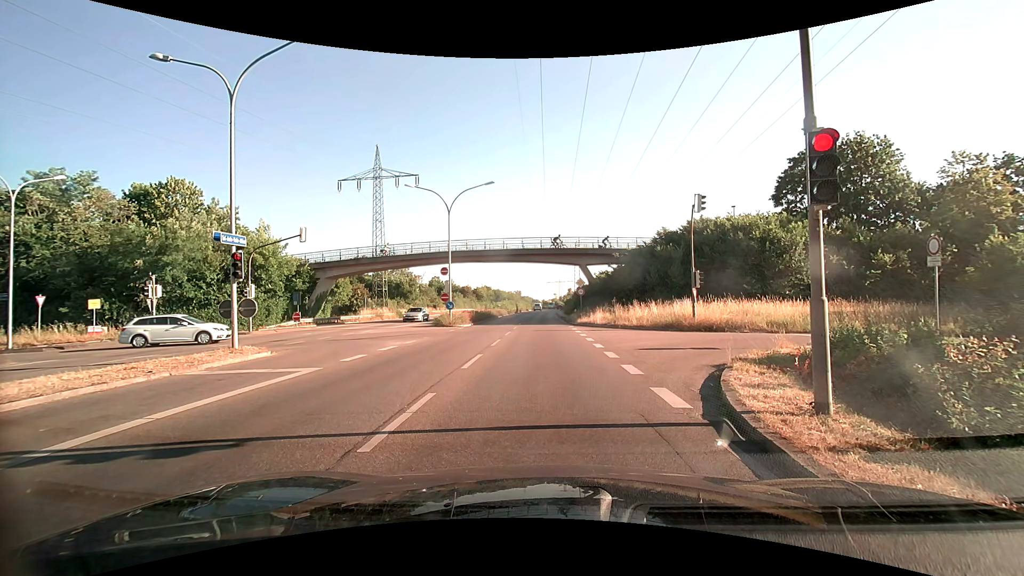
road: primary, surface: asphalt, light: Day
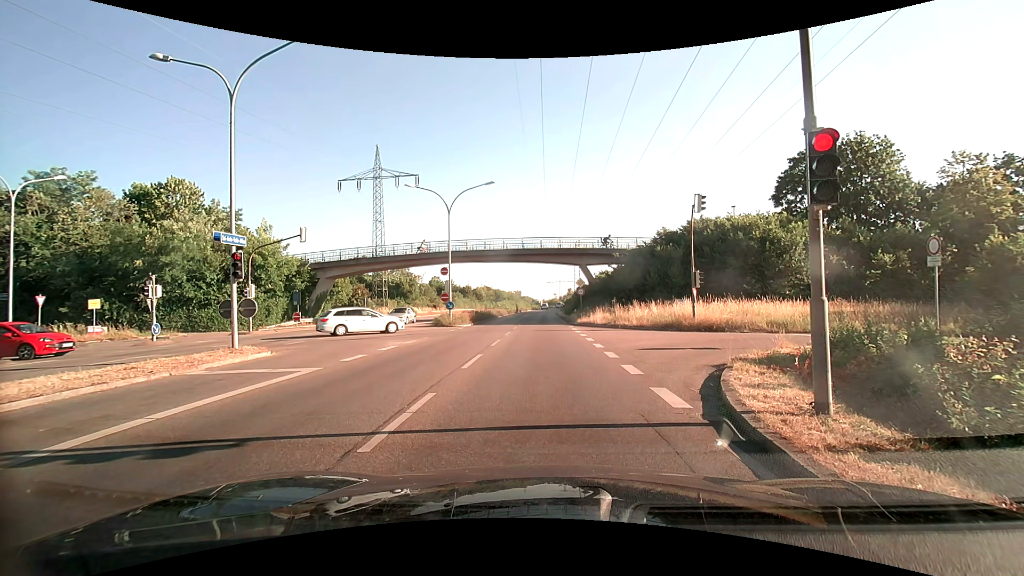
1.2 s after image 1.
(0.0, 0.0) m; 0°
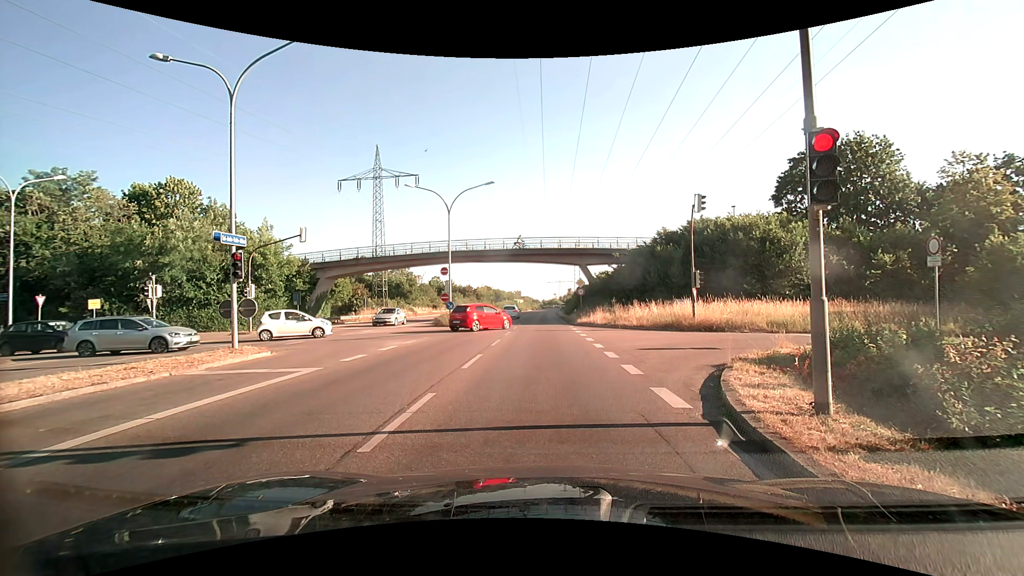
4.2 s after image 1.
(0.0, 0.0) m; 0°
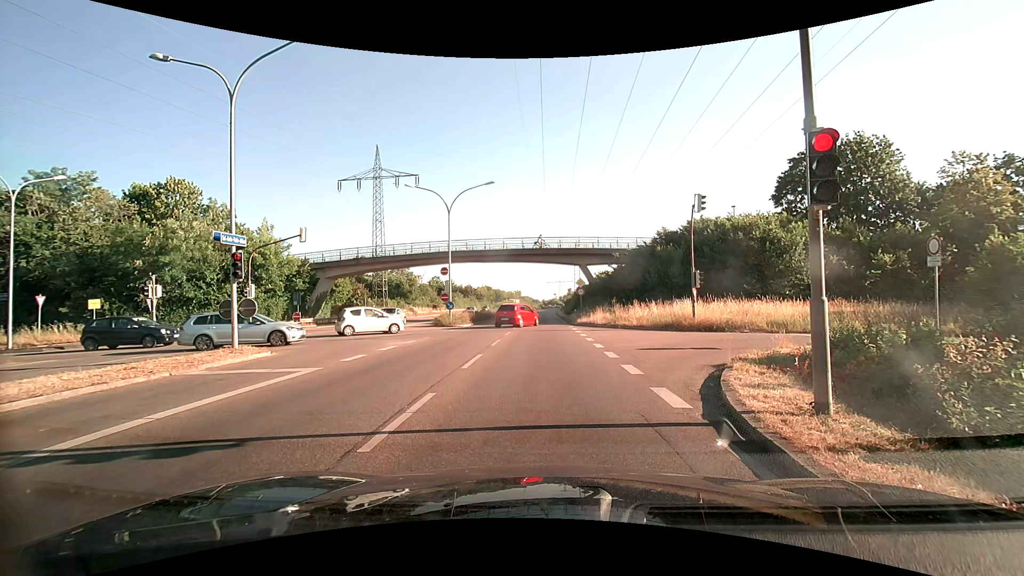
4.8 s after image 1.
(0.0, 0.0) m; 0°
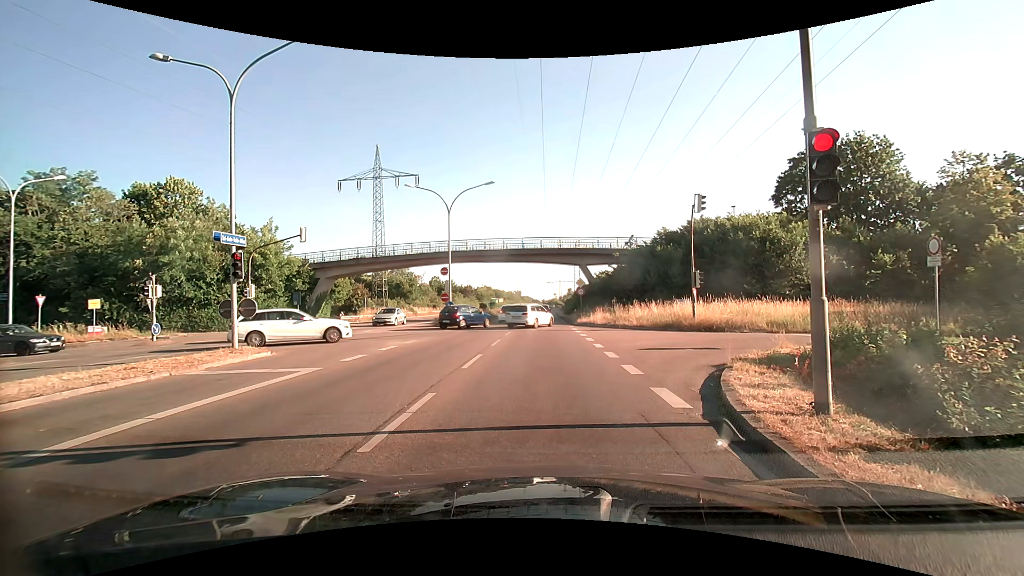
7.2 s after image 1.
(0.0, 0.0) m; 0°
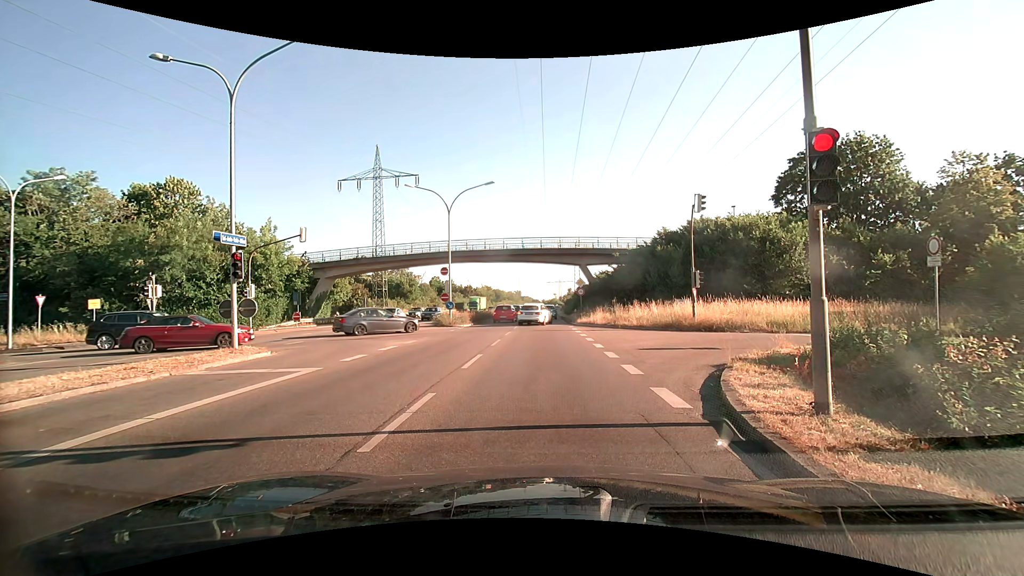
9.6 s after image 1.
(0.0, 0.0) m; 0°
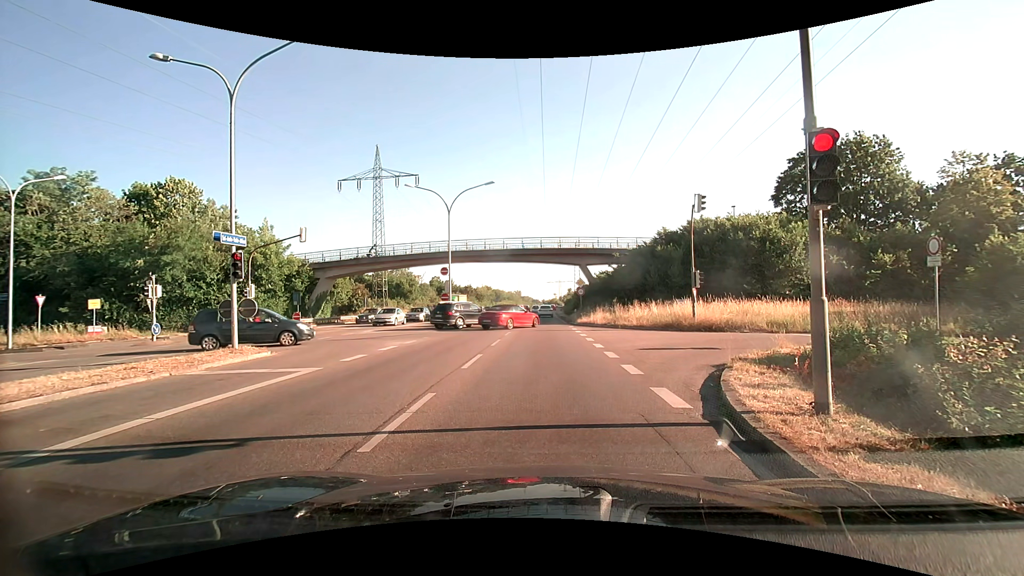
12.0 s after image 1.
(0.0, 0.0) m; 0°
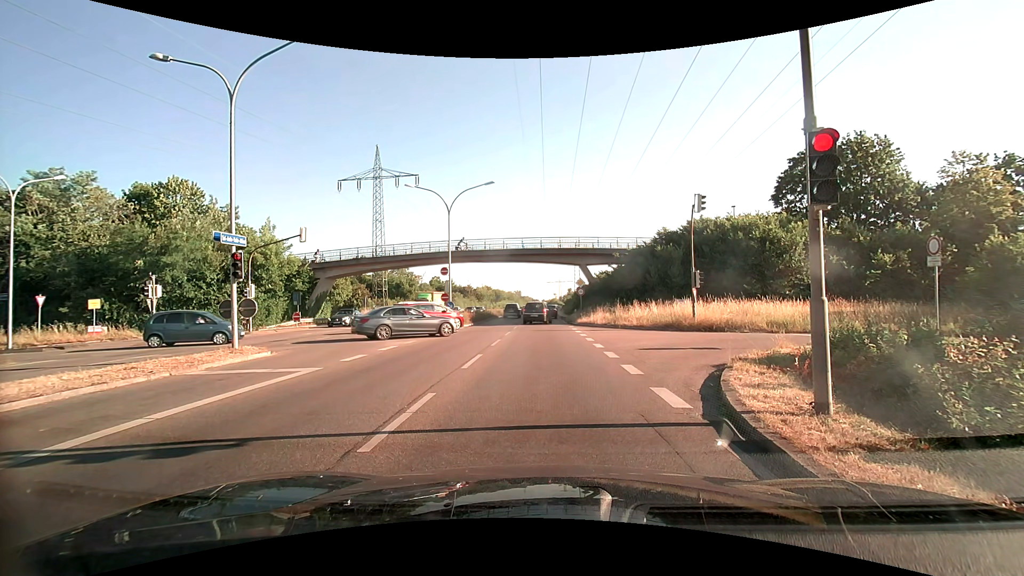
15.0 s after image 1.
(0.0, 0.0) m; 0°
